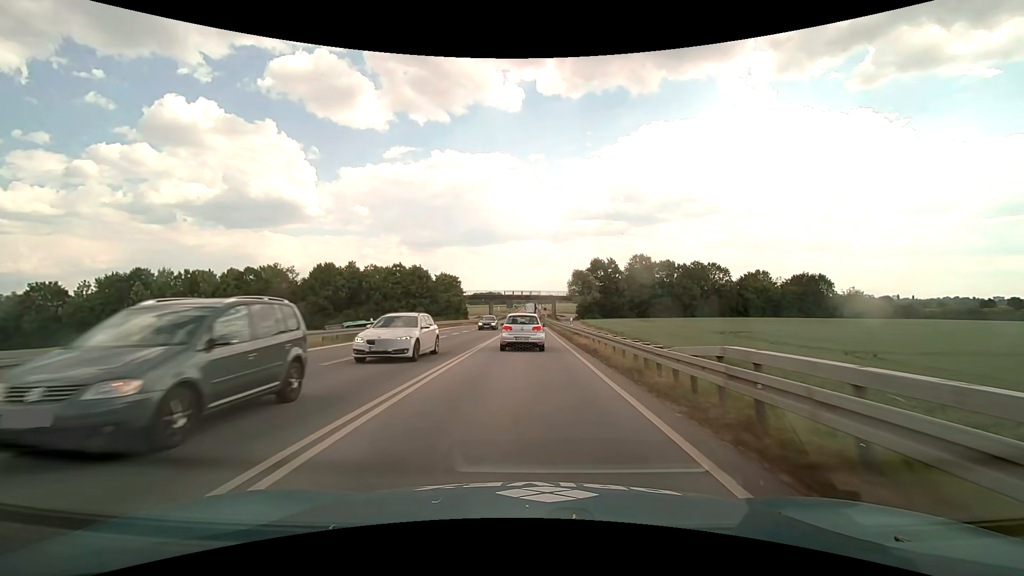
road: trunk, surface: asphalt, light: Day
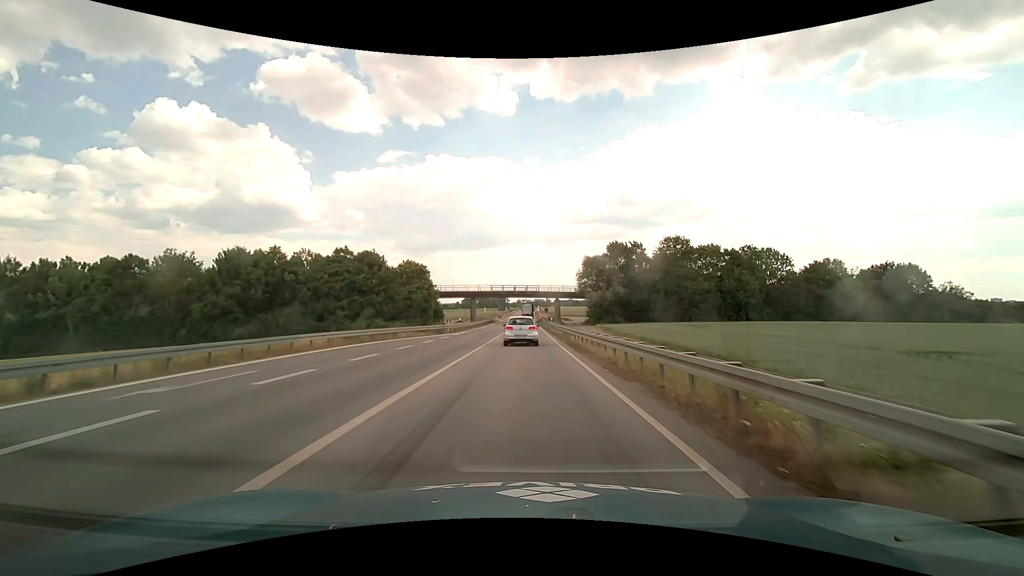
(+0.1, +33.1) m; 0°
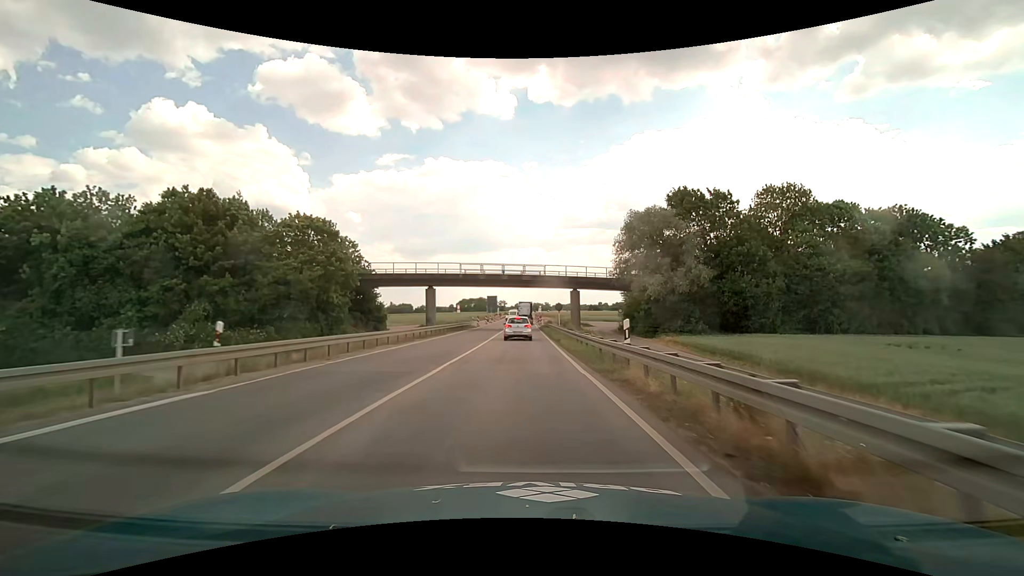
(-0.1, +40.3) m; 0°
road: primary
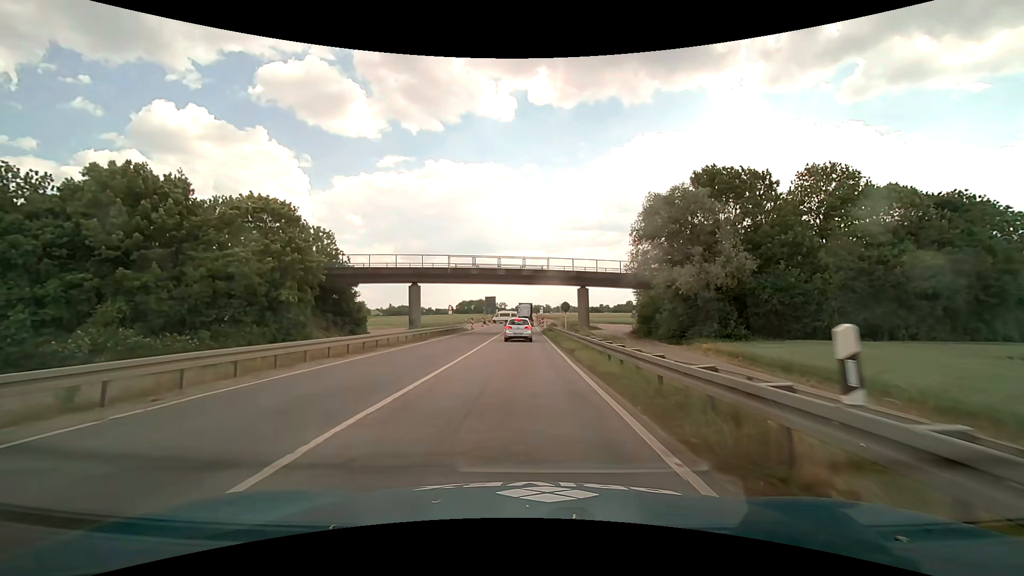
(0.0, +8.0) m; 0°
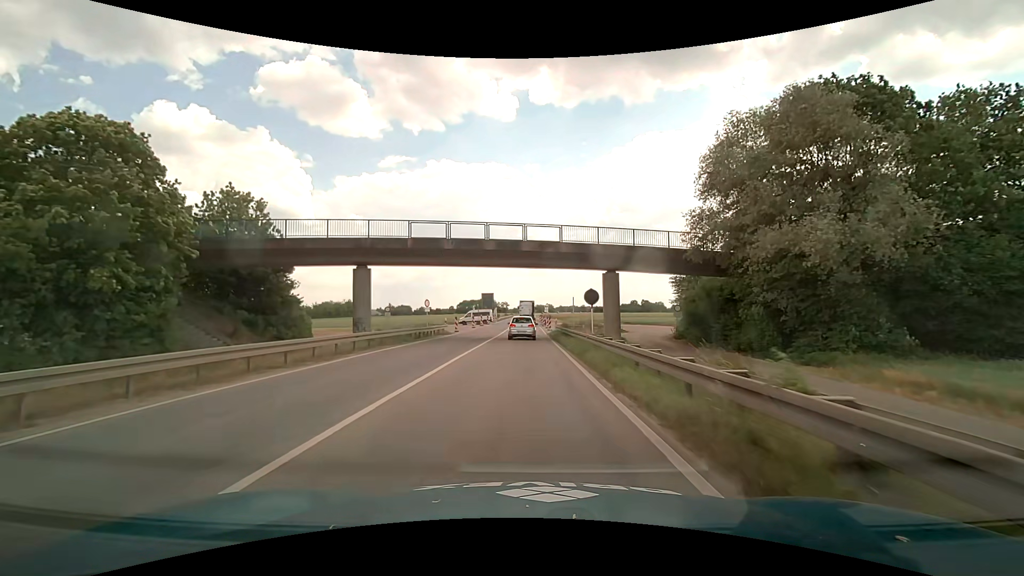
(0.0, +15.6) m; 0°
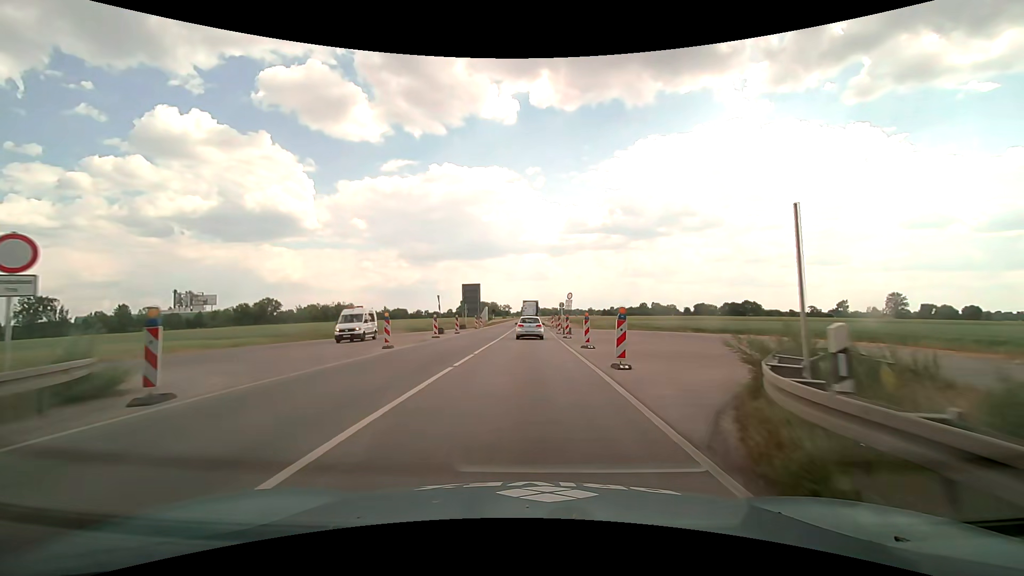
(-0.3, +38.8) m; -1°
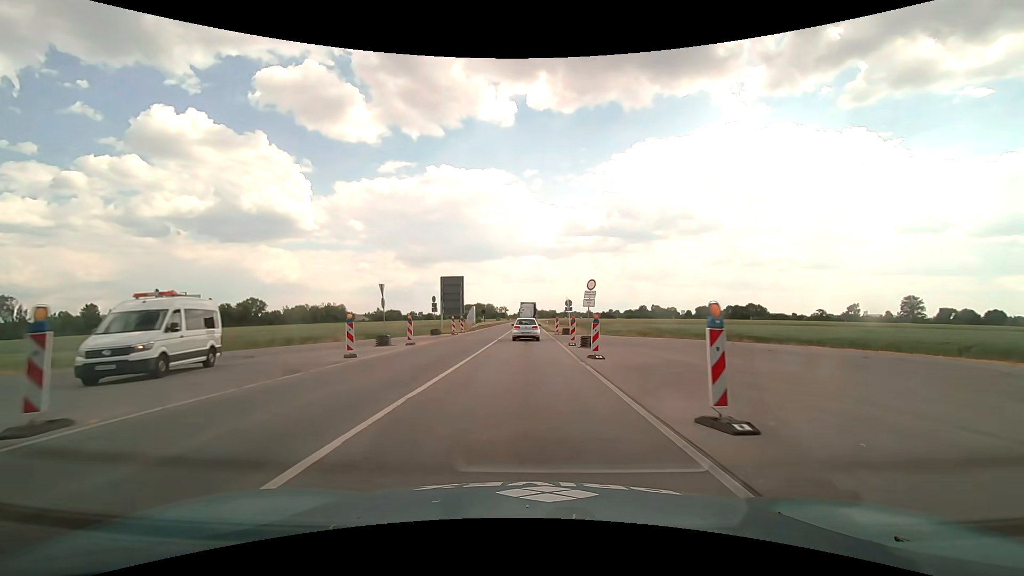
(+0.3, +16.3) m; +1°
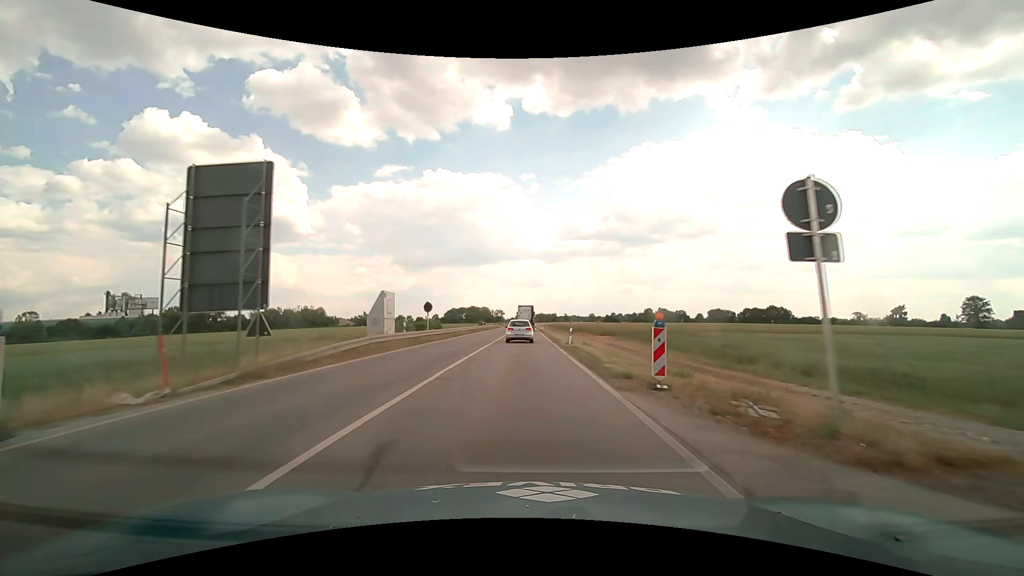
(+0.2, +44.1) m; 0°
(0, +10) (0, +20) (0, +30) (0, +40) (0, +50) (0, +60) (0, +70) (0, +80) (0, +90) (0, +100) m
